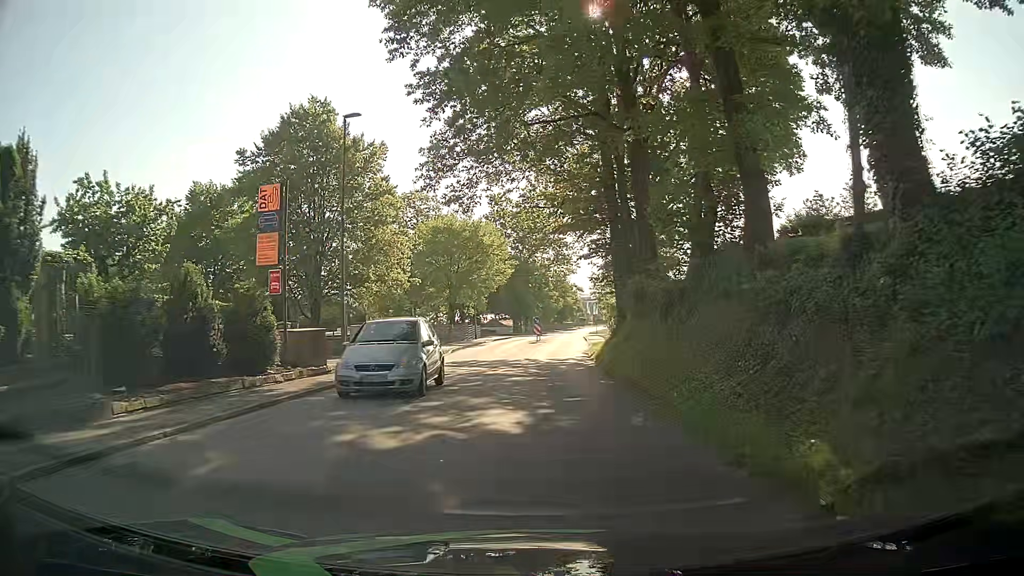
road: tertiary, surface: asphalt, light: Day
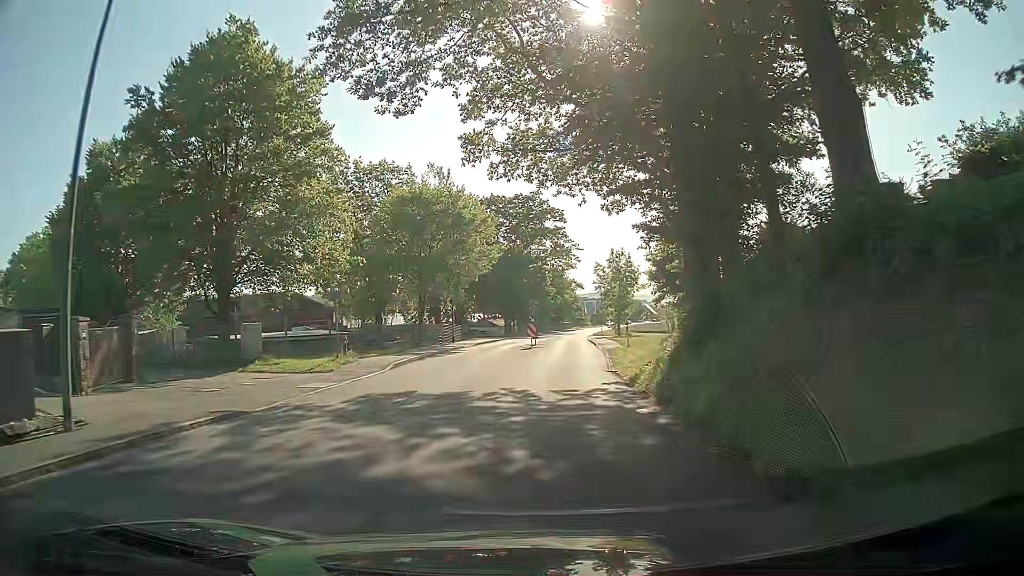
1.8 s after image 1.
(0.0, +13.4) m; 0°
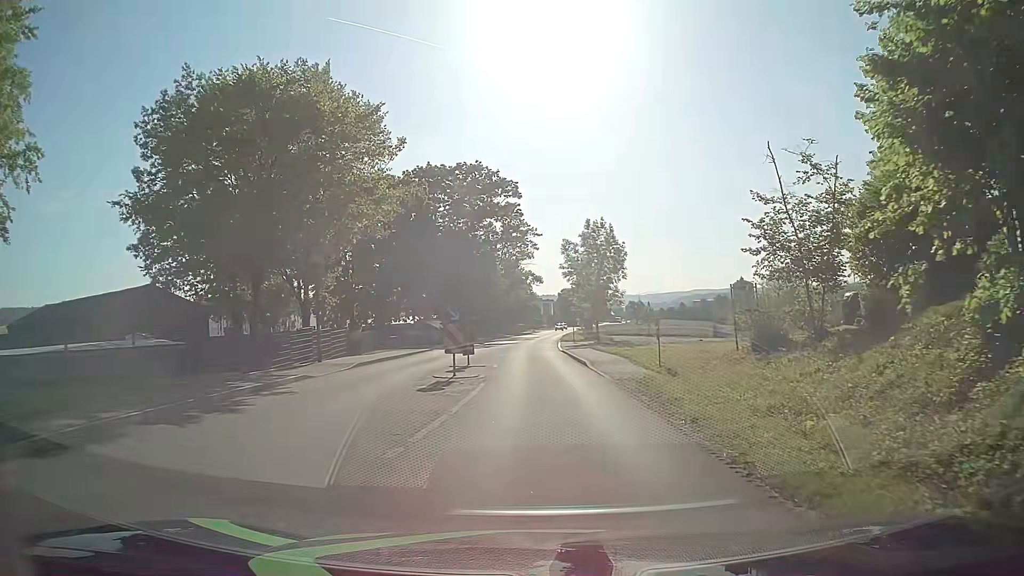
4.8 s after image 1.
(+0.6, +22.3) m; +4°
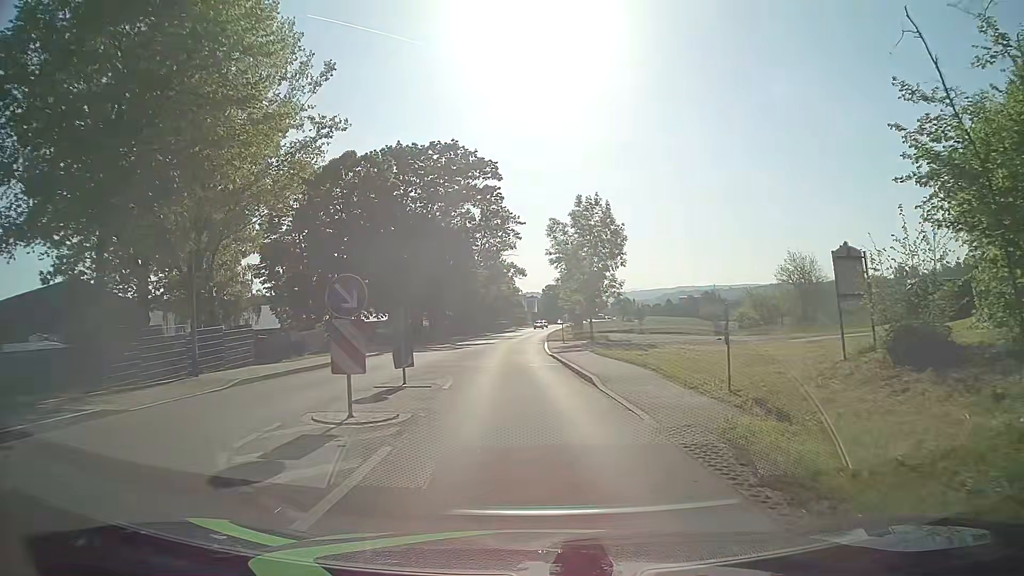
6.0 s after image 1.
(0.0, +8.9) m; +1°
(0, +10) (0, +20) (-1, +30) (-1, +40) (-1, +50) (-1, +60) (-1, +70) (0, +80) (0, +90) (+1, +100) m
